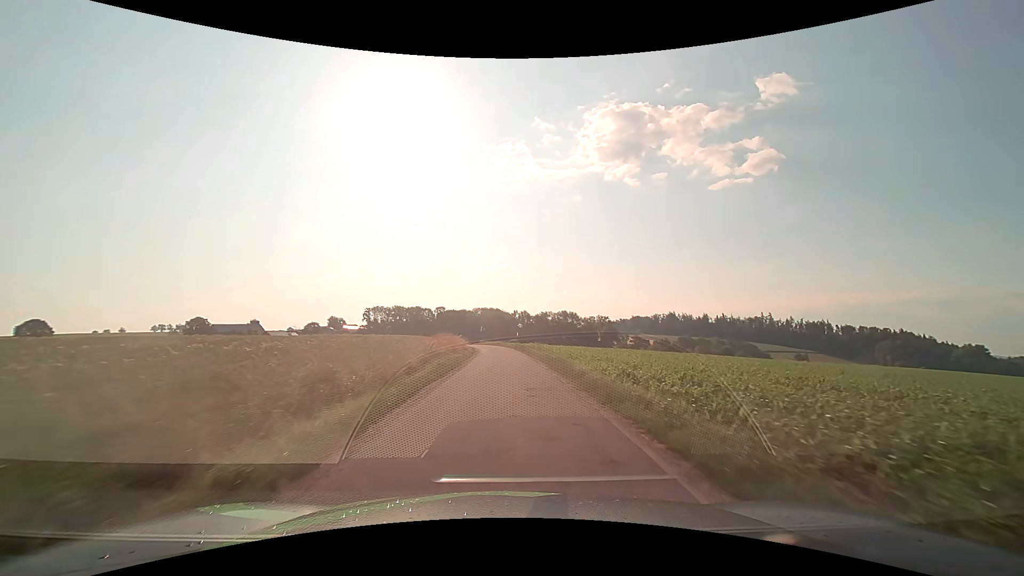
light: Day
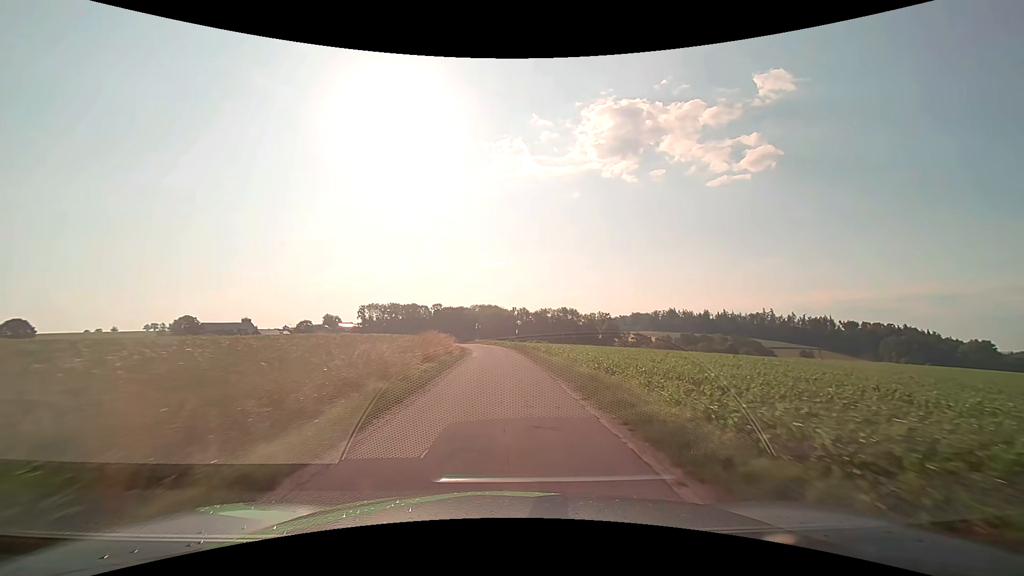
(0.0, +8.9) m; 0°
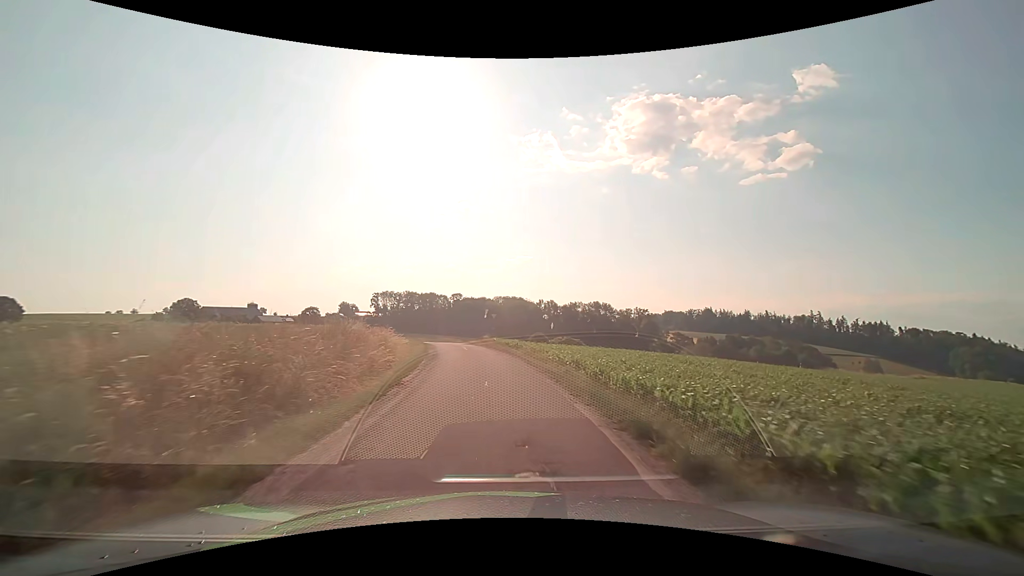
(-0.6, +32.4) m; -3°
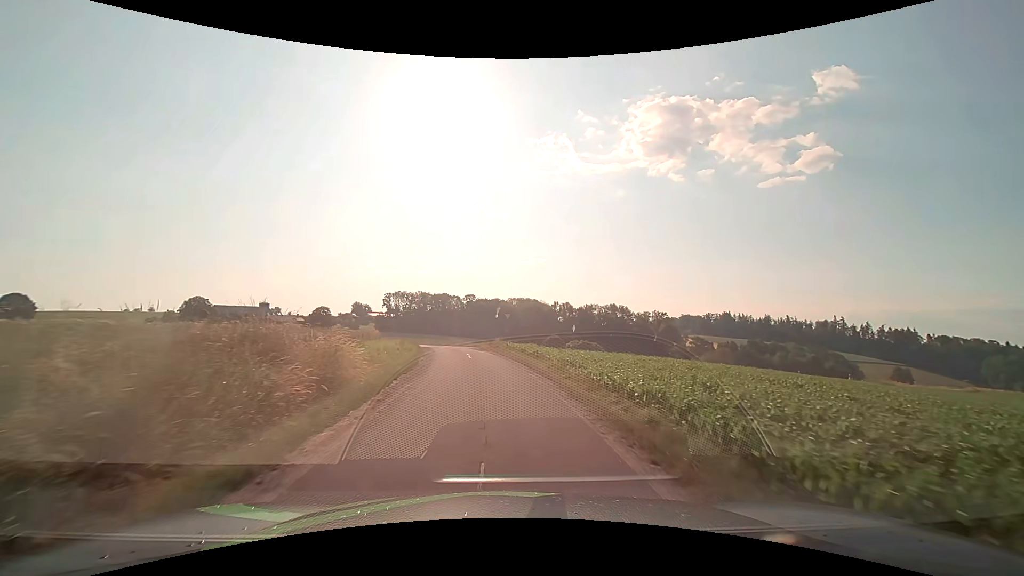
(-0.1, +7.3) m; -1°
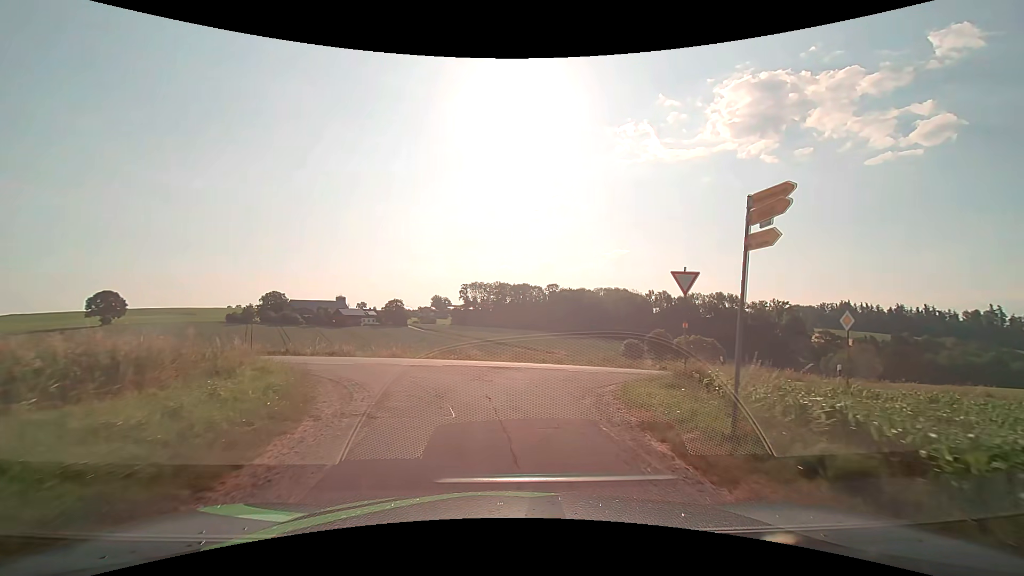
(-2.4, +29.9) m; -9°
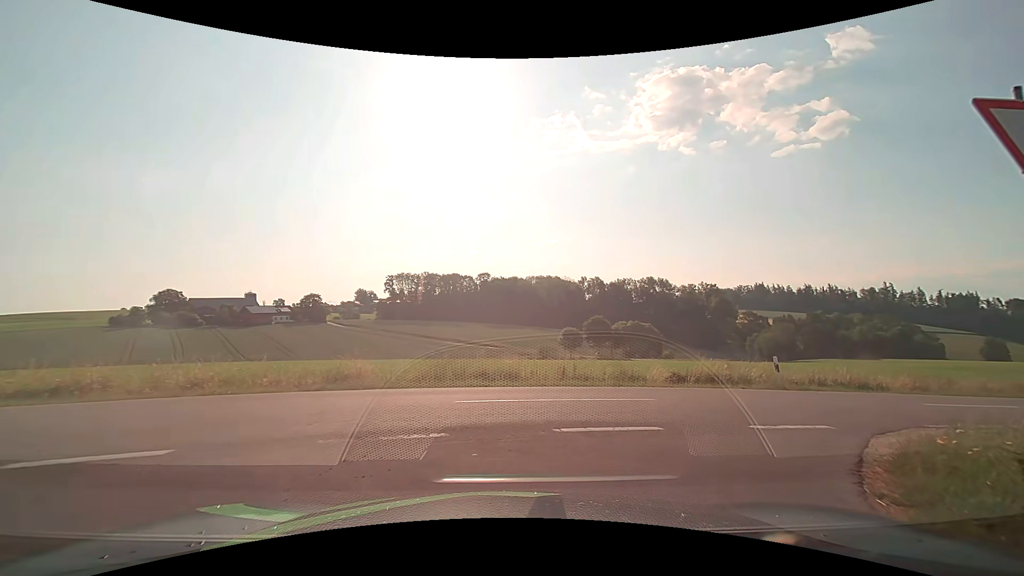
(+0.2, +11.2) m; +7°
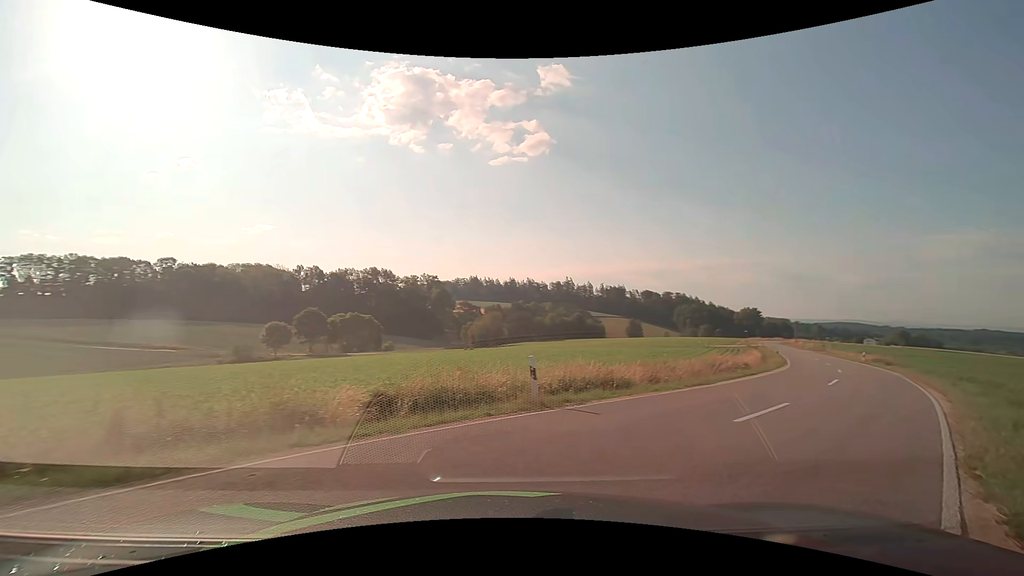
(+1.7, +7.6) m; +30°
